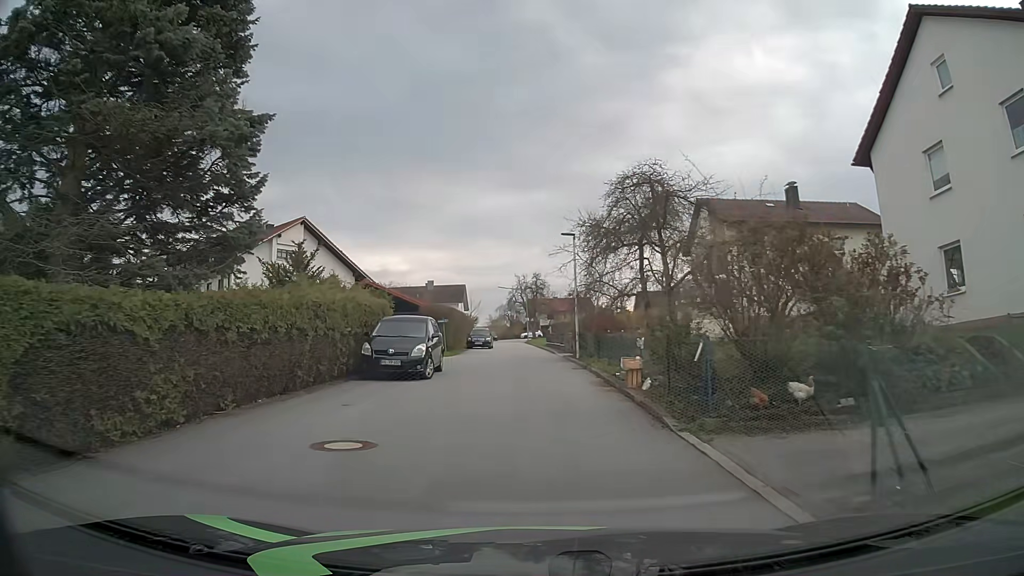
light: Day
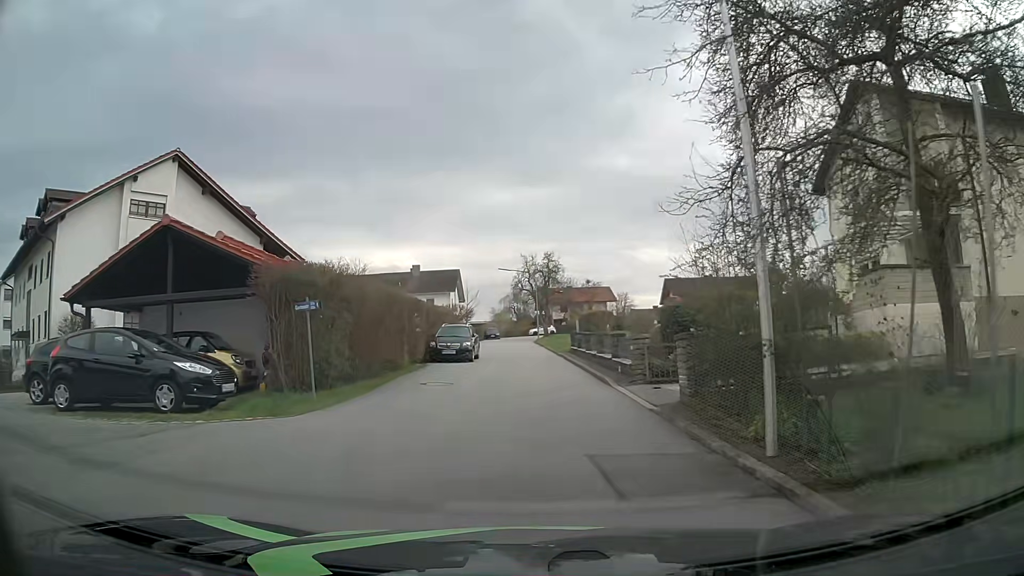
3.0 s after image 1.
(-0.2, +21.8) m; +1°
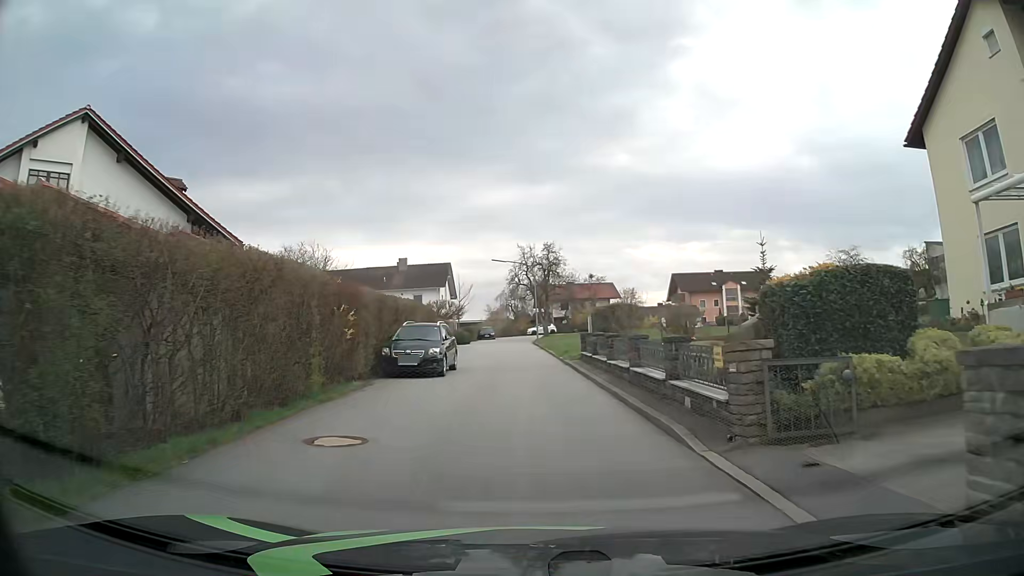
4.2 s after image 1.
(-0.2, +8.0) m; -1°
(0, +10) (0, +20) (-1, +30) (-1, +40) (-2, +50) (-2, +60) (-2, +70) (0, +80) (+6, +87) (+15, +92) m
